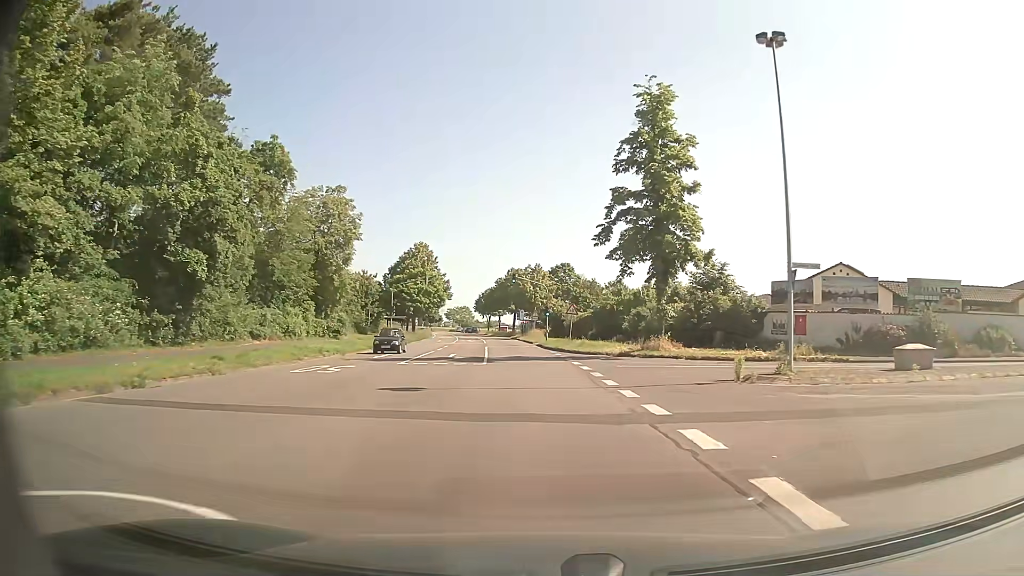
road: secondary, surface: asphalt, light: Day
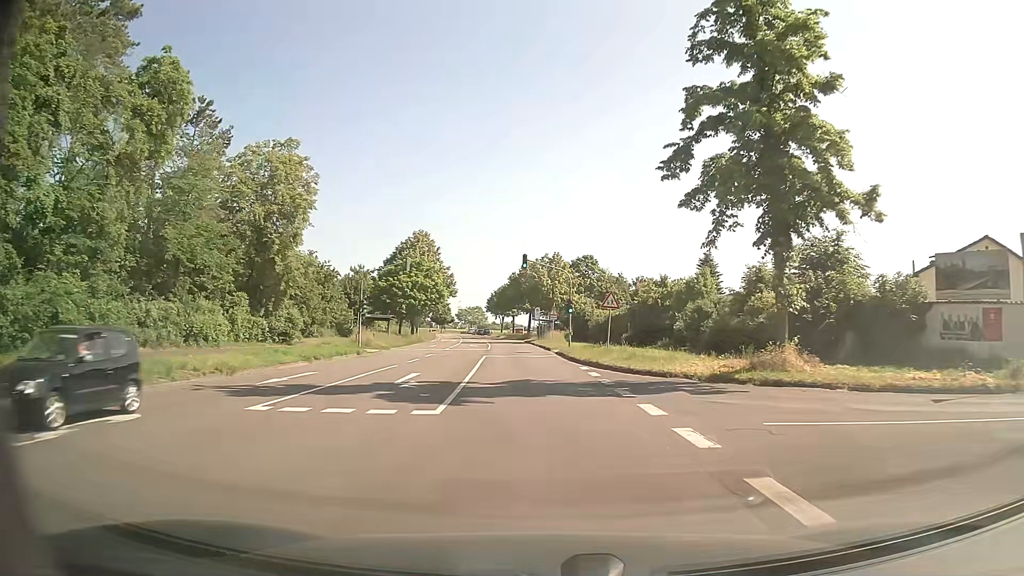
(-0.2, +14.9) m; -1°
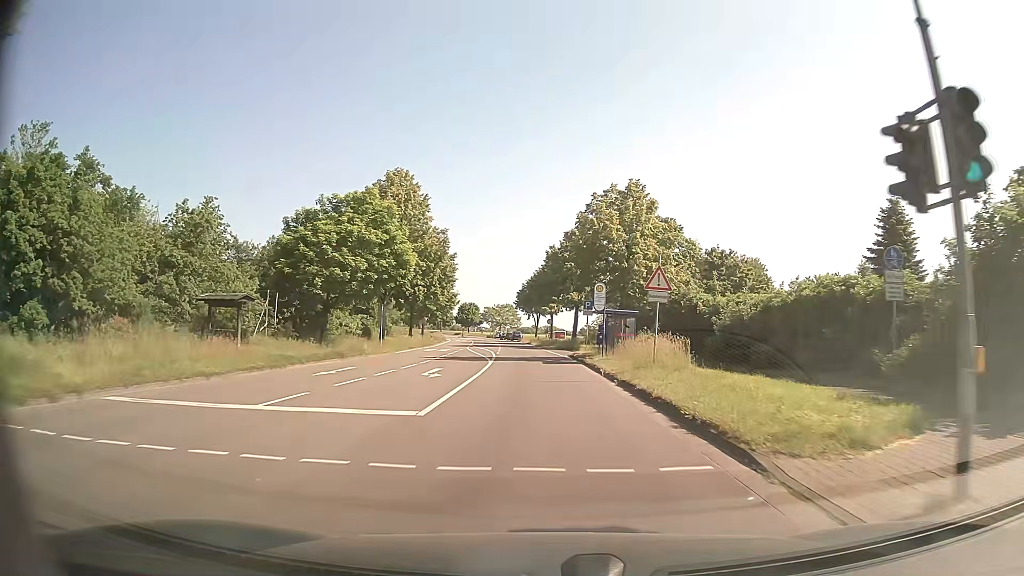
(-1.3, +37.2) m; -4°
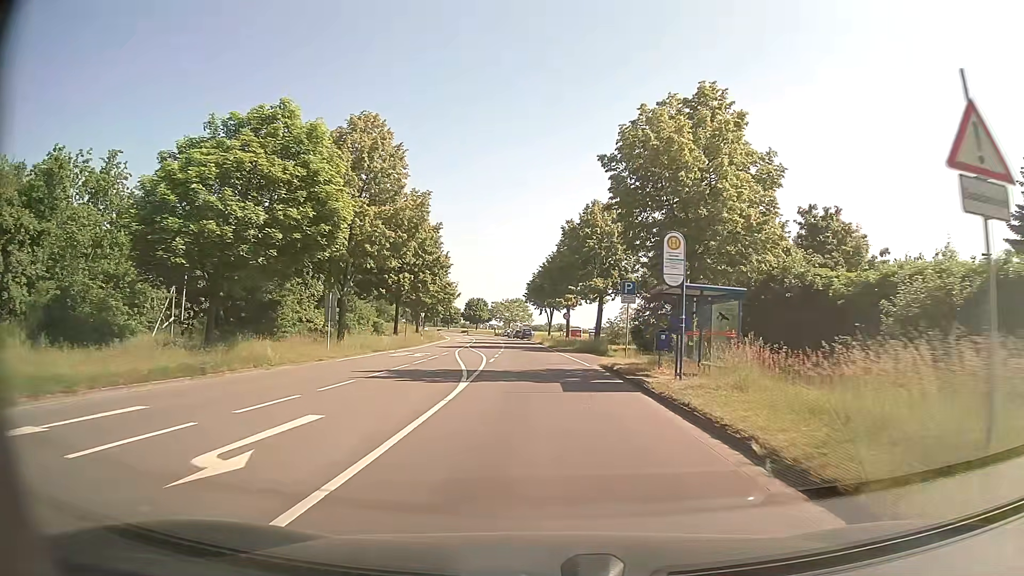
(0.0, +14.9) m; -1°
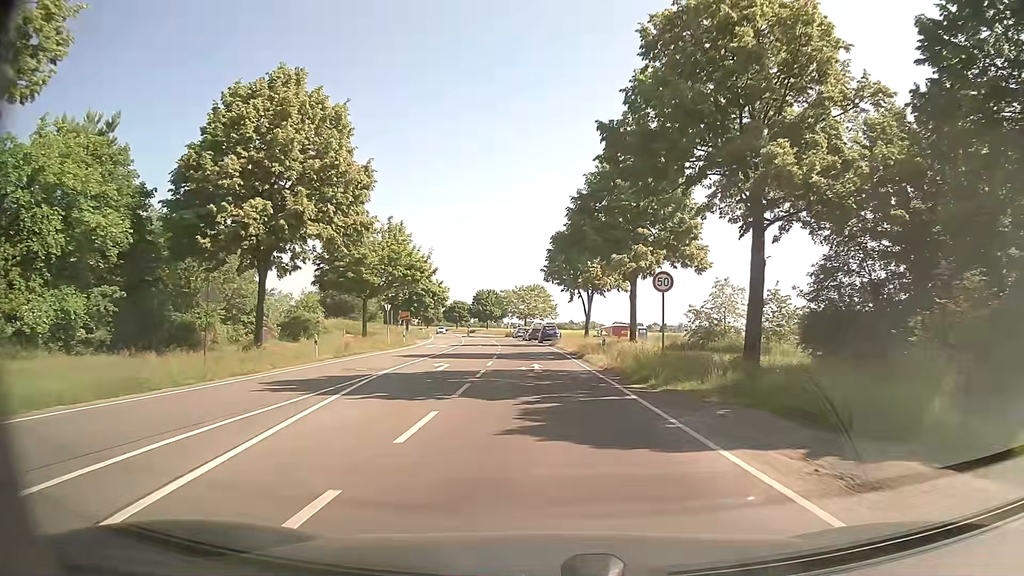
(-0.6, +37.2) m; -2°
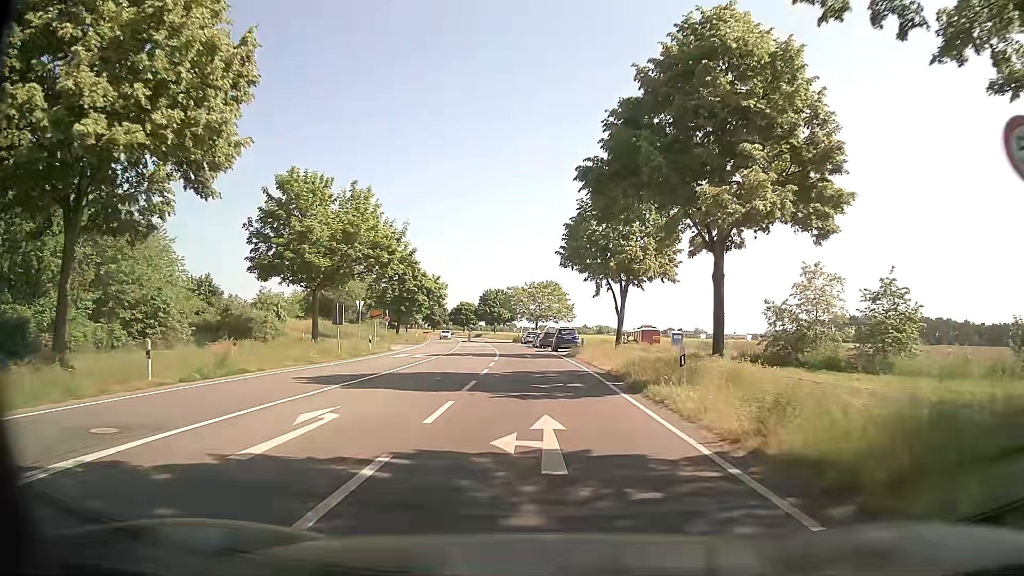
(-0.2, +14.9) m; -1°
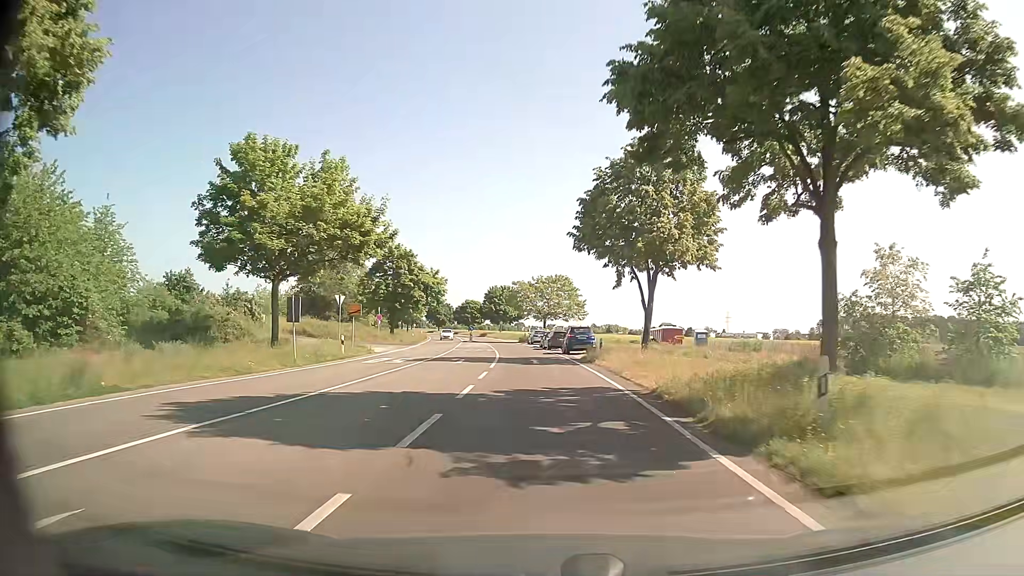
(0.0, +7.4) m; -1°
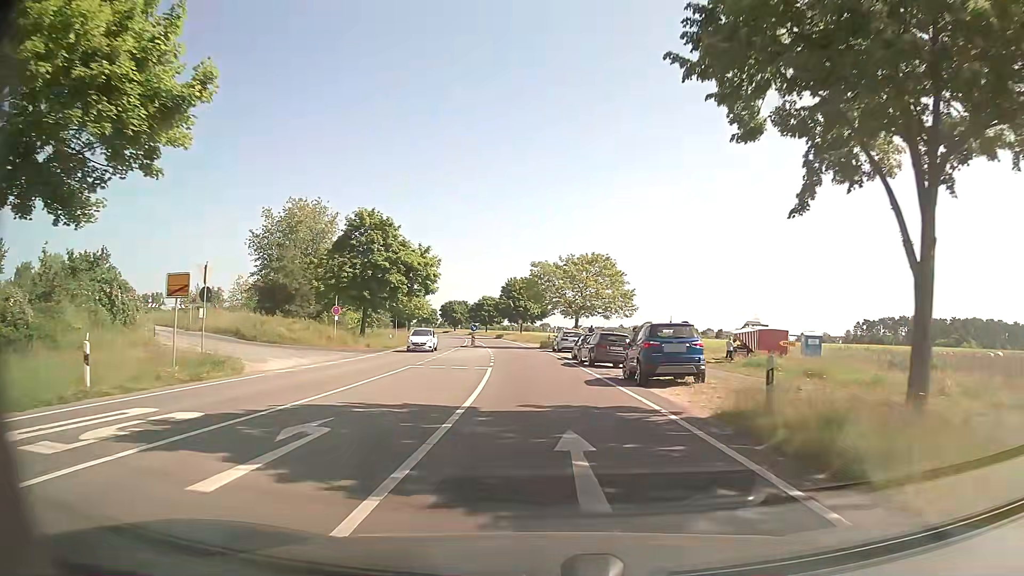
(-0.4, +22.3) m; -2°
(0, +10) (0, +20) (-1, +30) (-2, +40) (-2, +50) (-4, +60) (-5, +70) (-6, +80) (-7, +90) (-9, +99) m
